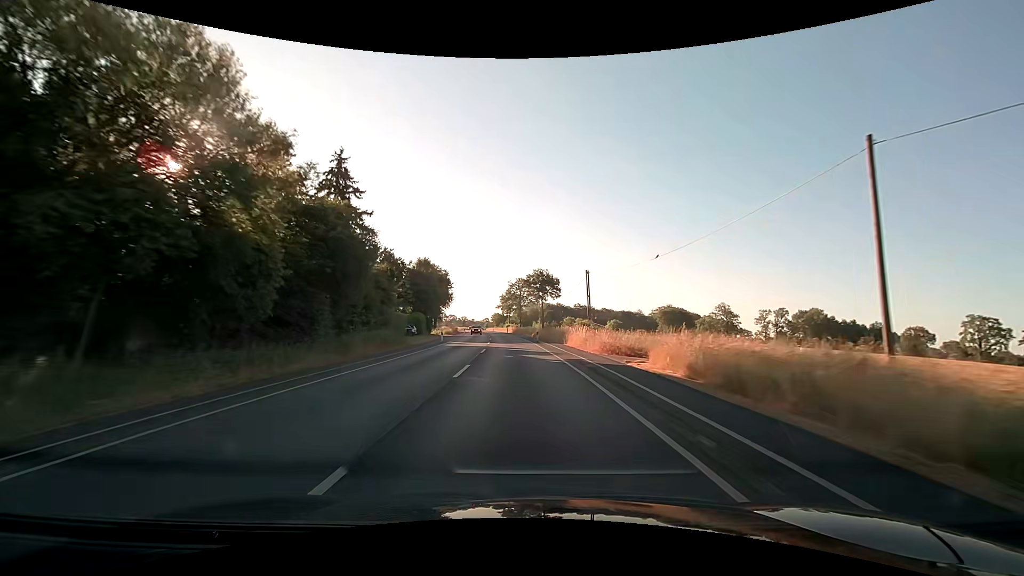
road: secondary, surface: asphalt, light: Day
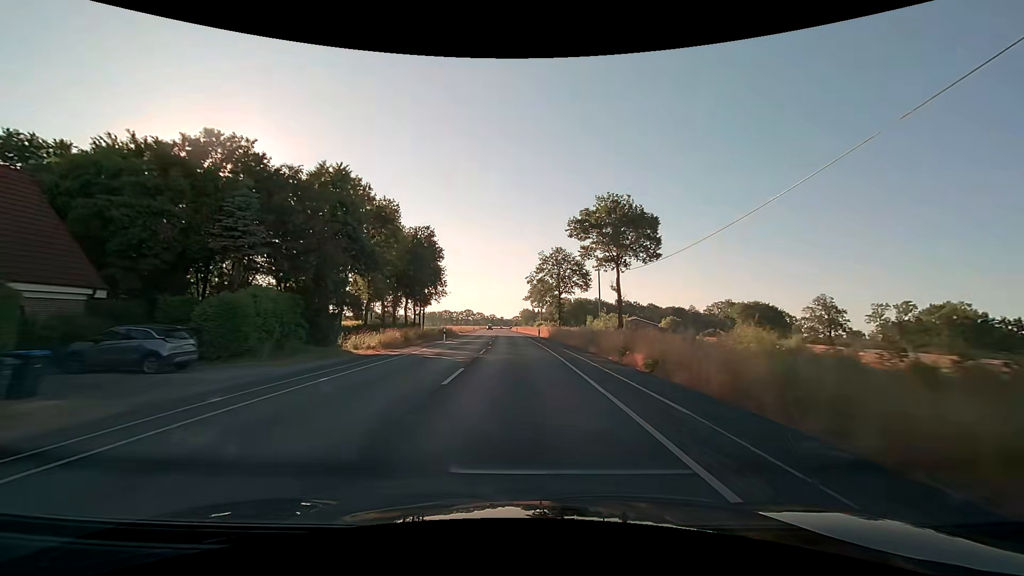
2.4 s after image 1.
(-1.6, +50.1) m; -4°
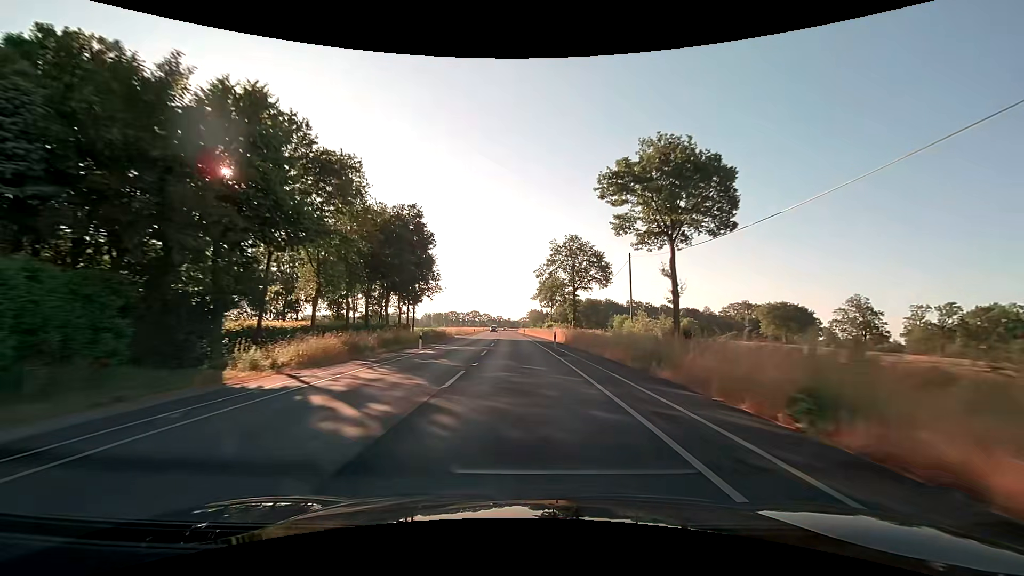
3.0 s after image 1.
(-0.1, +12.5) m; -1°
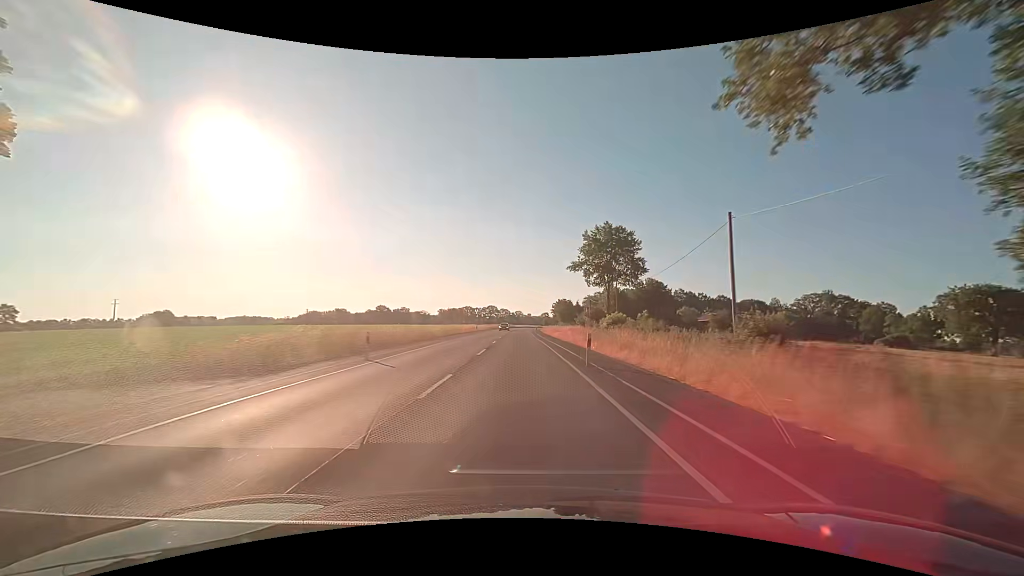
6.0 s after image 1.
(-1.4, +62.8) m; -3°
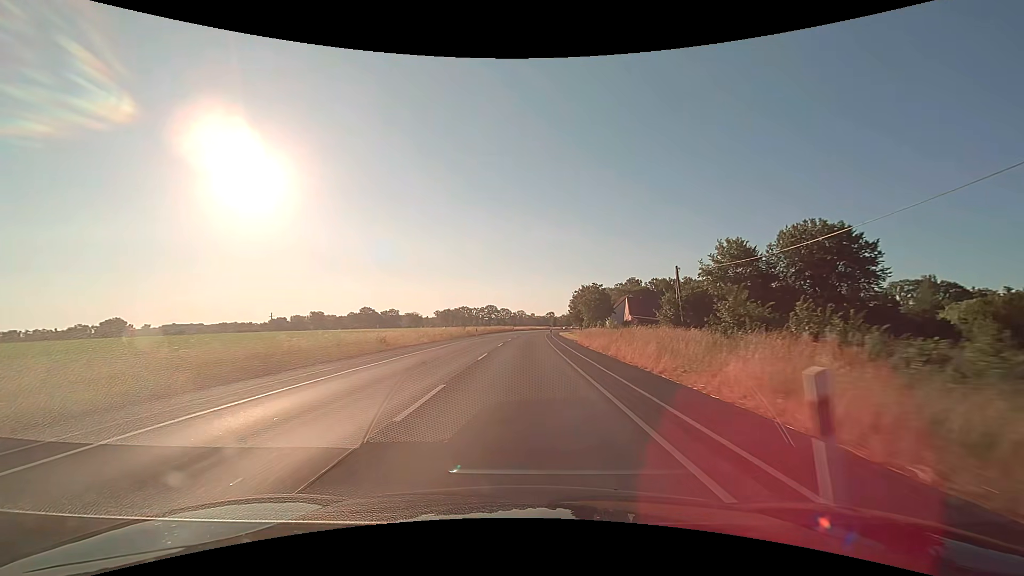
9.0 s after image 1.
(-0.4, +62.9) m; 0°
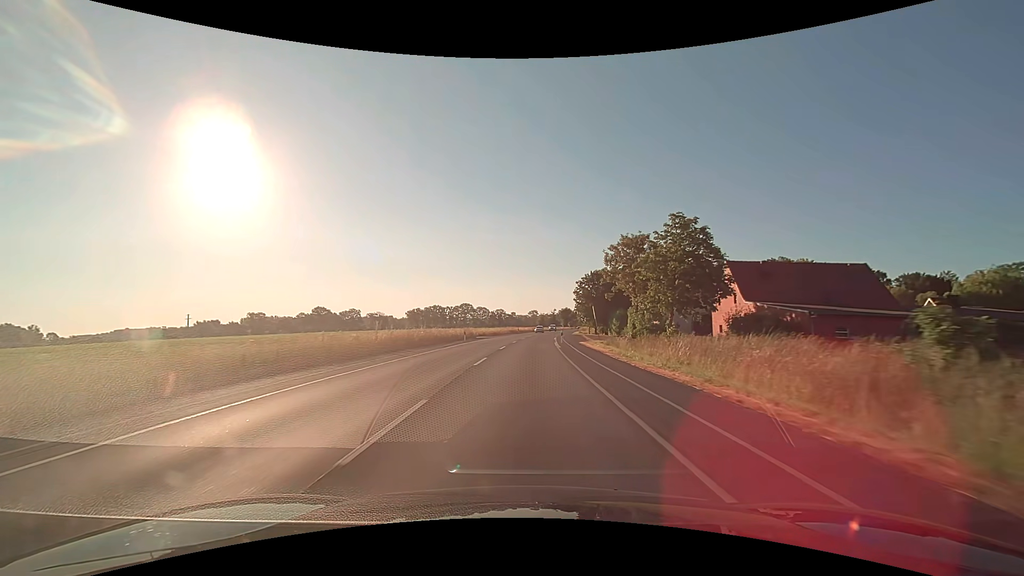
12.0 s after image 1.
(+1.2, +62.9) m; +2°
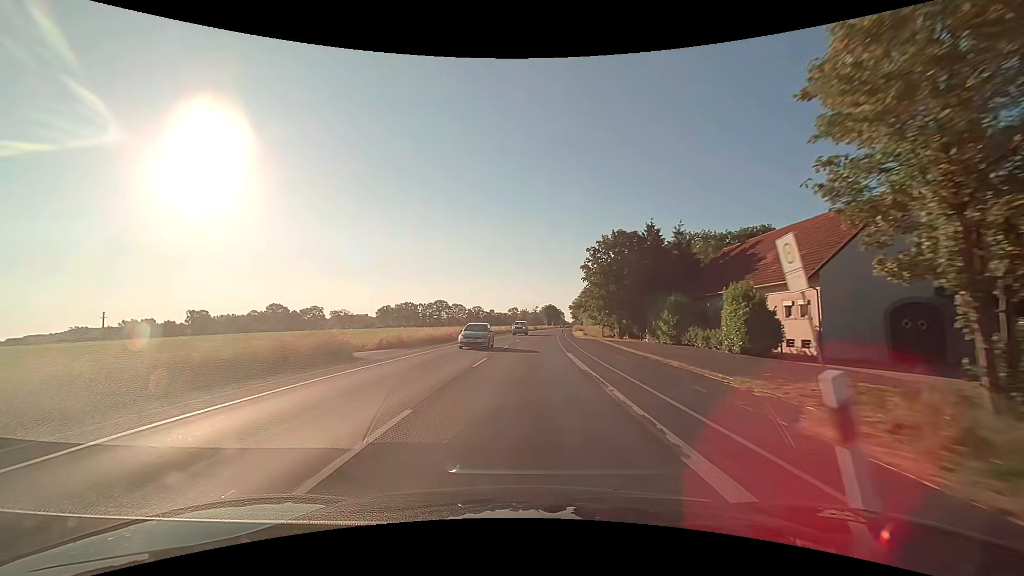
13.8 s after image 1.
(+0.7, +37.7) m; +2°
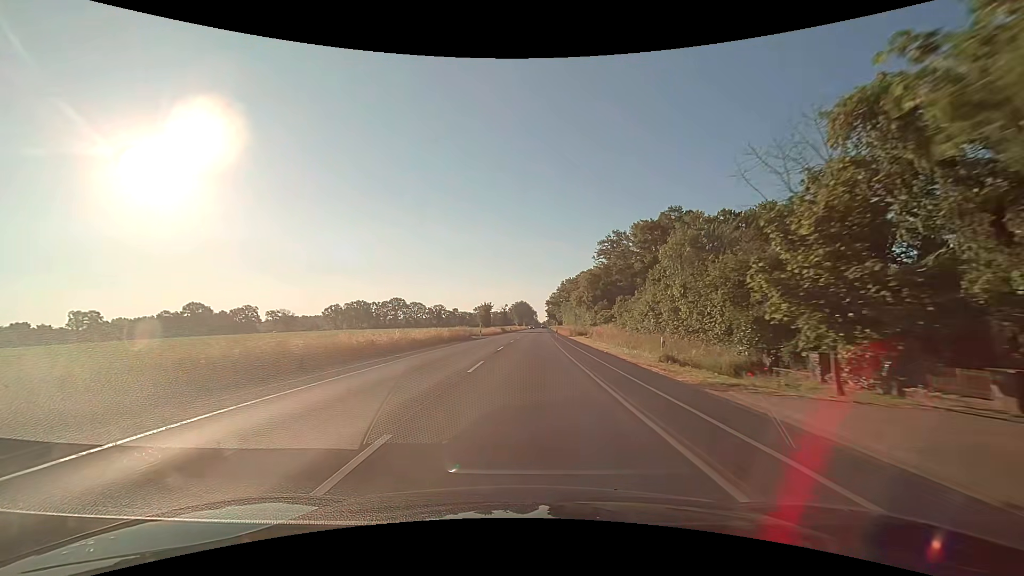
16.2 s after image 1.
(+1.4, +50.3) m; +3°
(0, +10) (0, +20) (0, +30) (+1, +40) (+1, +50) (+1, +60) (+2, +70) (+2, +80) (+3, +90) (+3, +100) m
